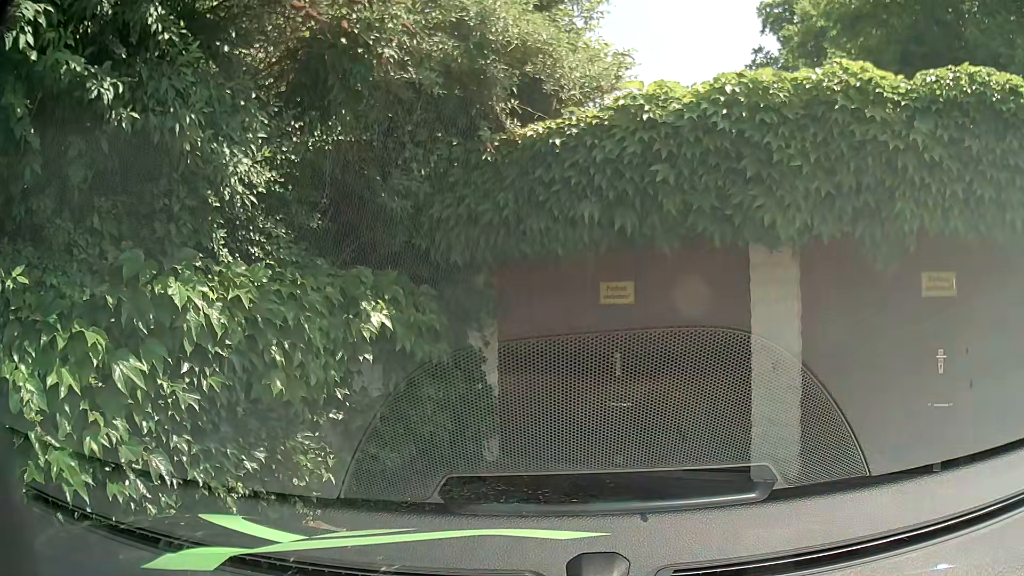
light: Day
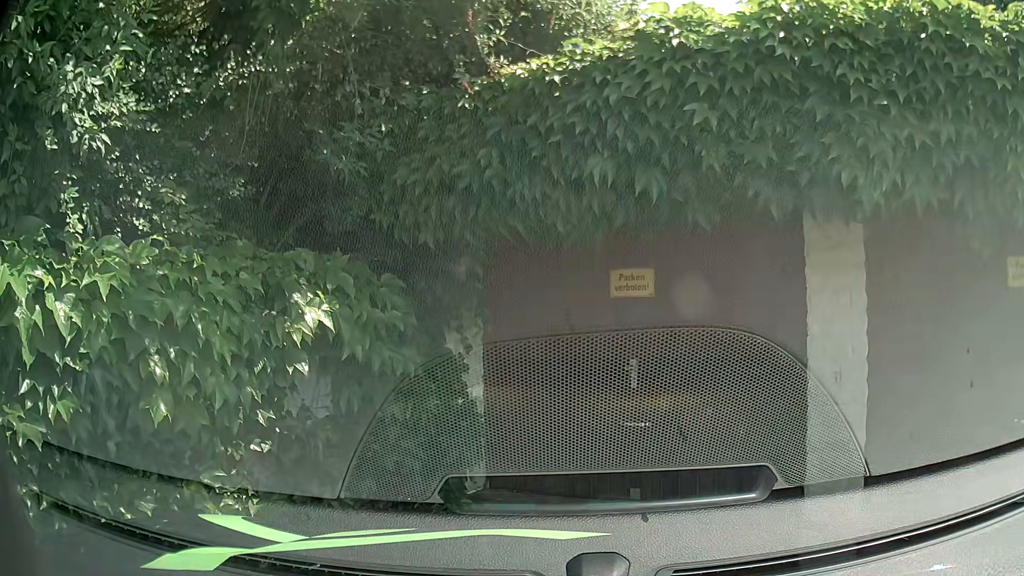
(0.0, +1.2) m; 0°
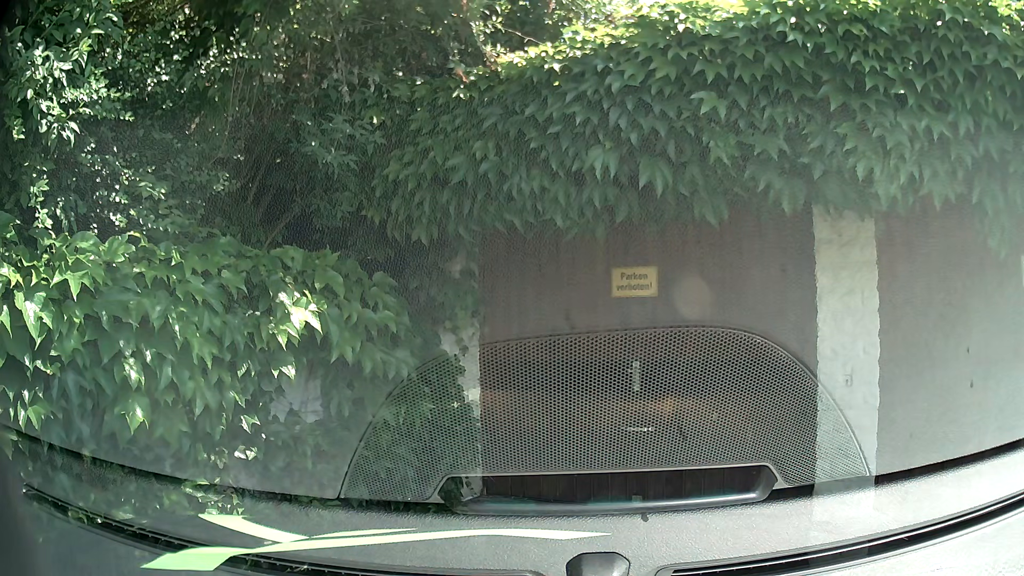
(0.0, +0.3) m; 0°
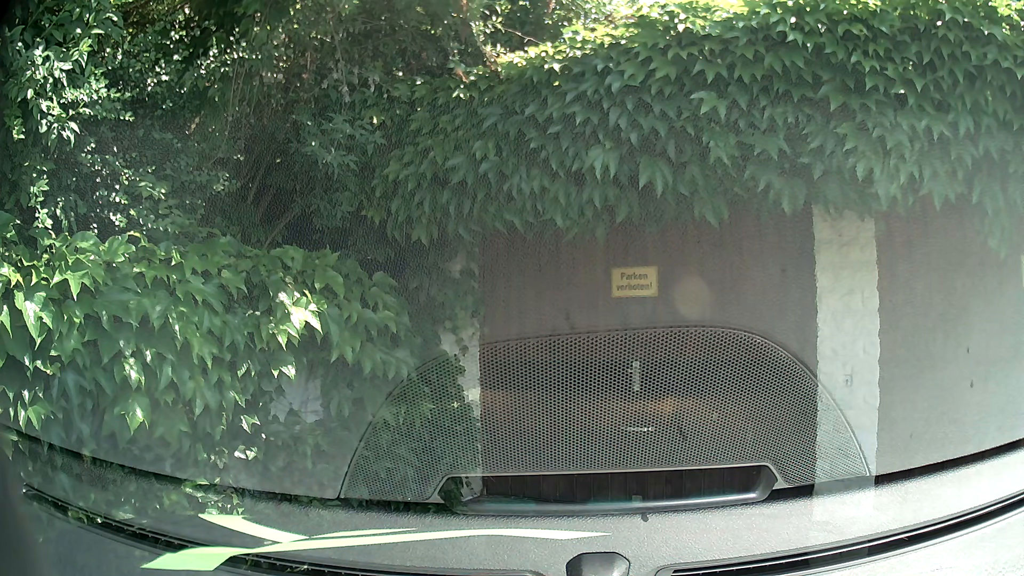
(0.0, 0.0) m; 0°
